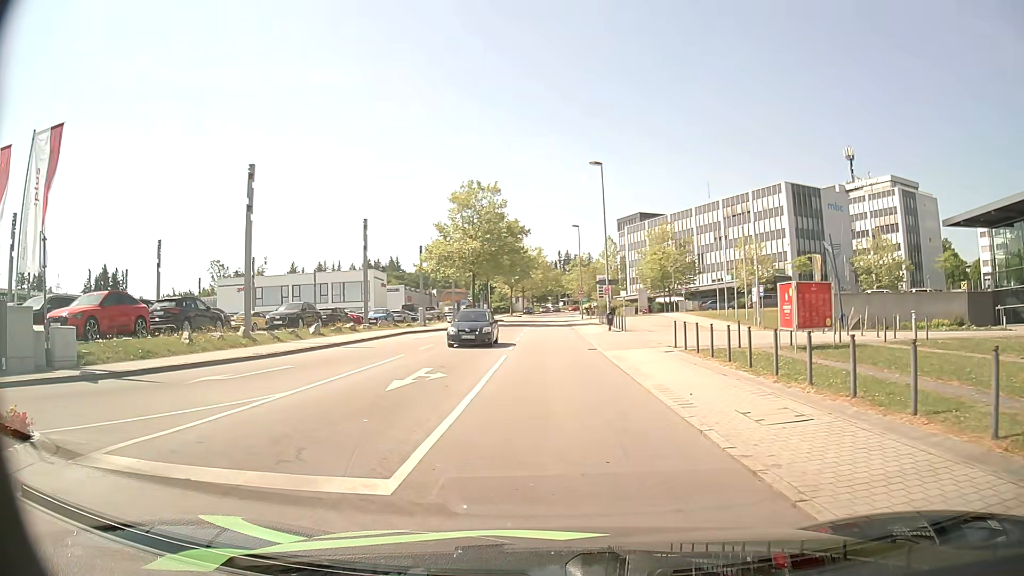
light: Day
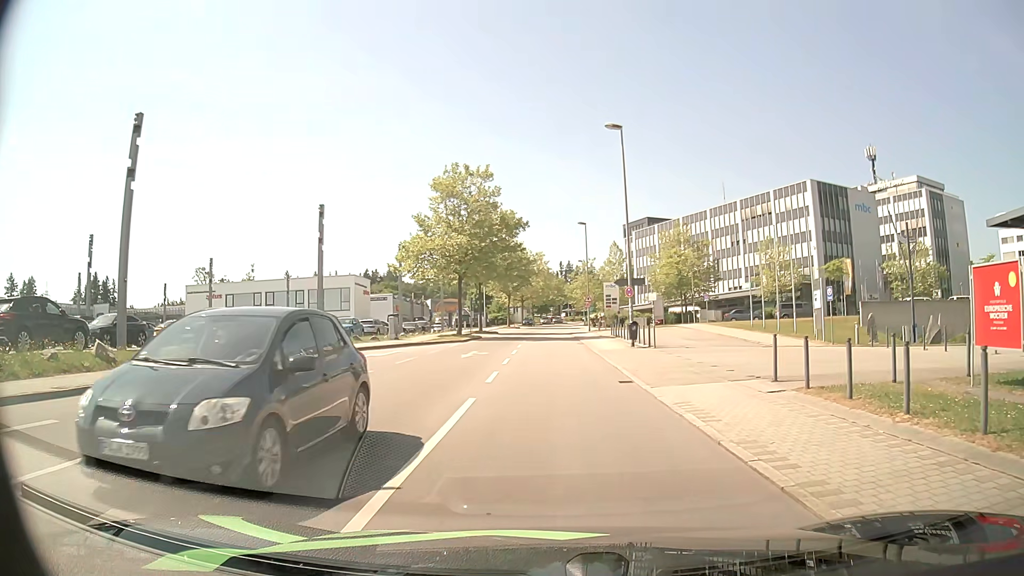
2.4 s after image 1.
(0.0, +10.1) m; +1°
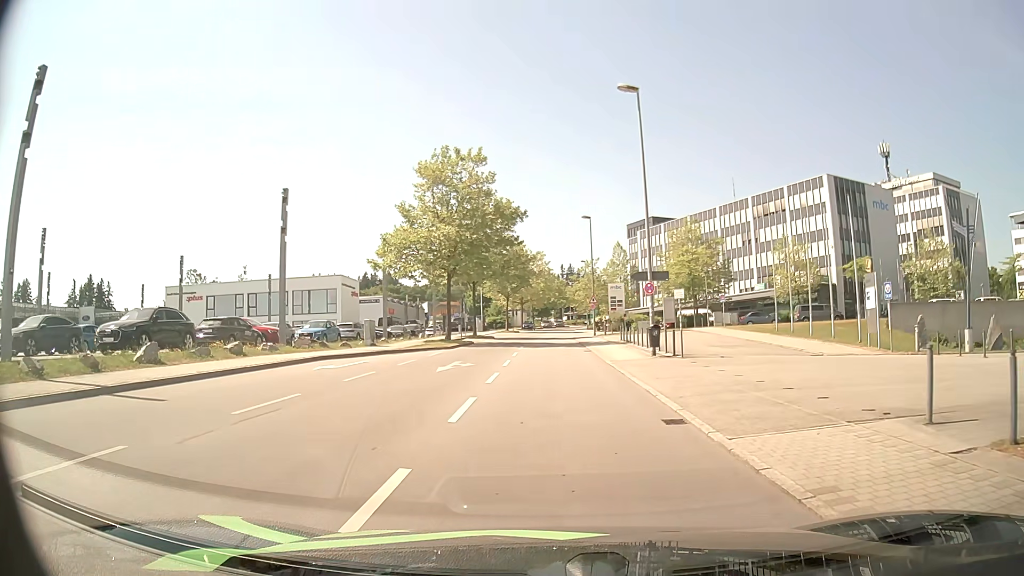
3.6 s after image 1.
(0.0, +5.8) m; 0°
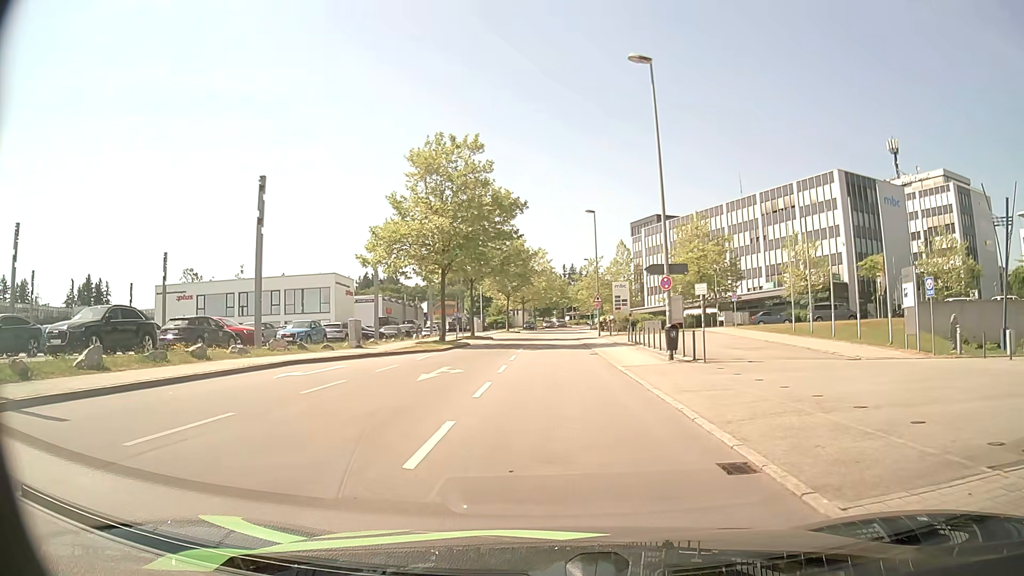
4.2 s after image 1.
(0.0, +3.1) m; -1°
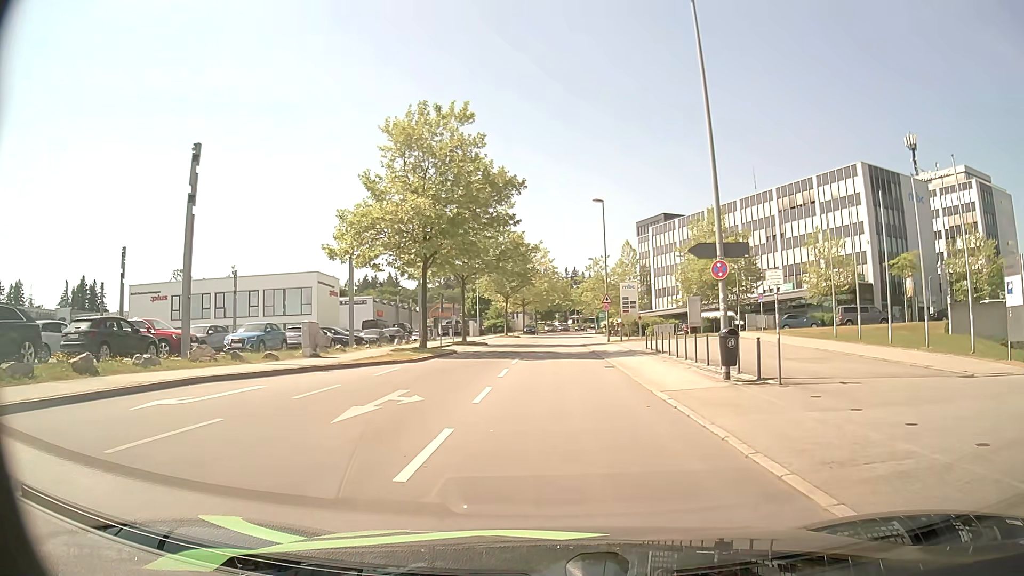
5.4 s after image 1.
(0.0, +6.5) m; +1°
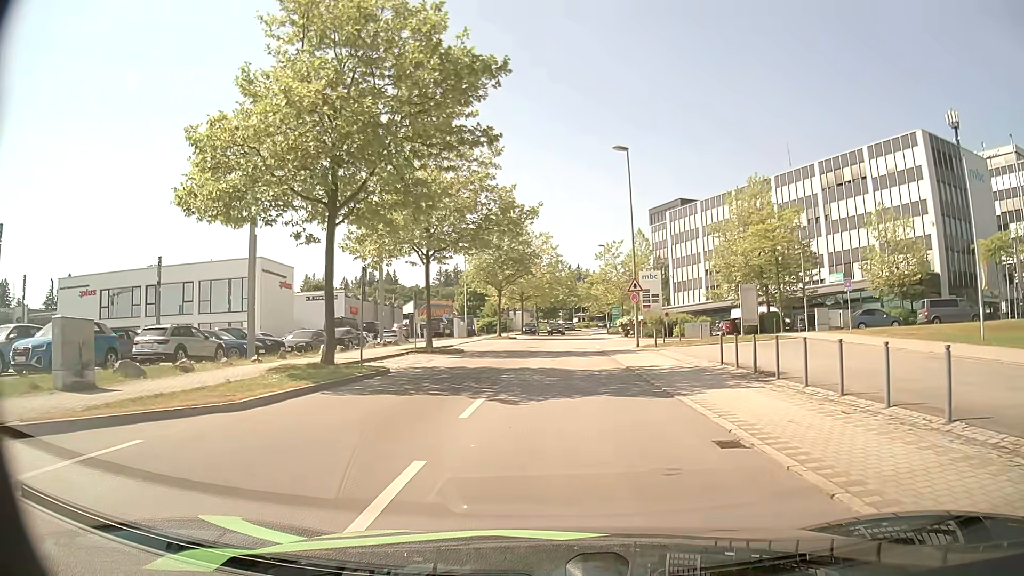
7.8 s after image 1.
(-0.1, +14.3) m; 0°
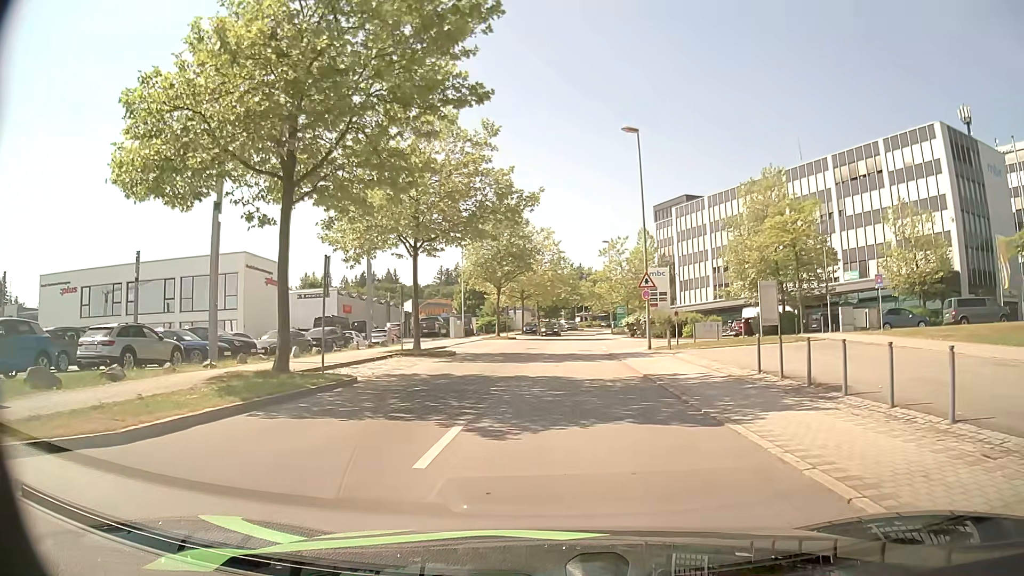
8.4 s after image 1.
(0.0, +3.4) m; 0°
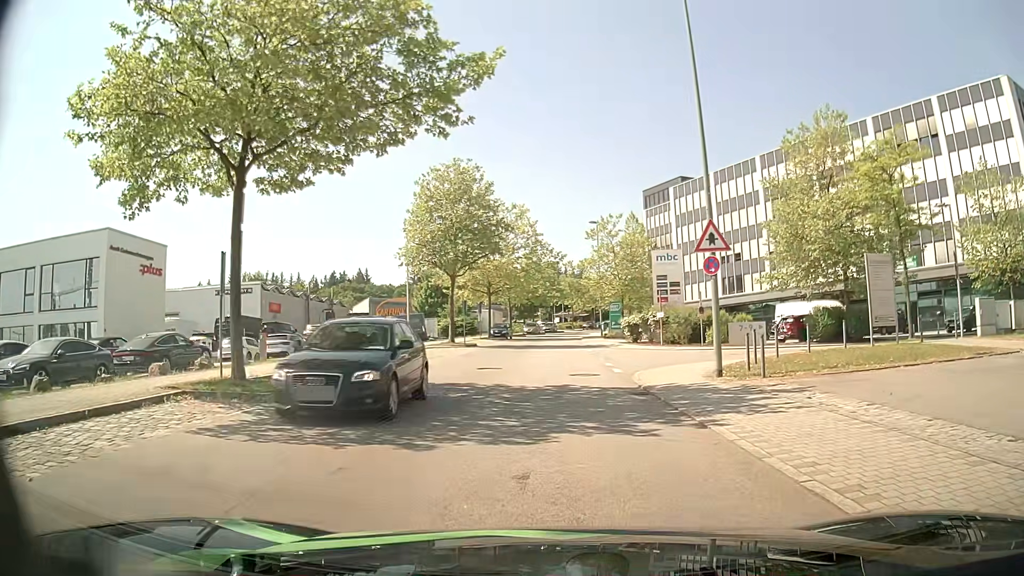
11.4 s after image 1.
(+0.1, +15.2) m; +3°
